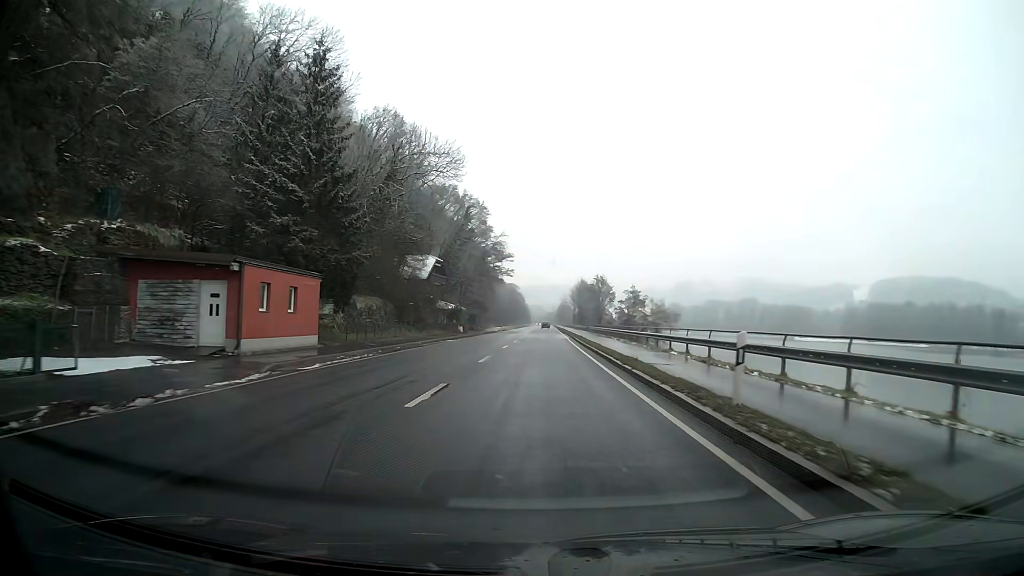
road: primary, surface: asphalt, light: Day
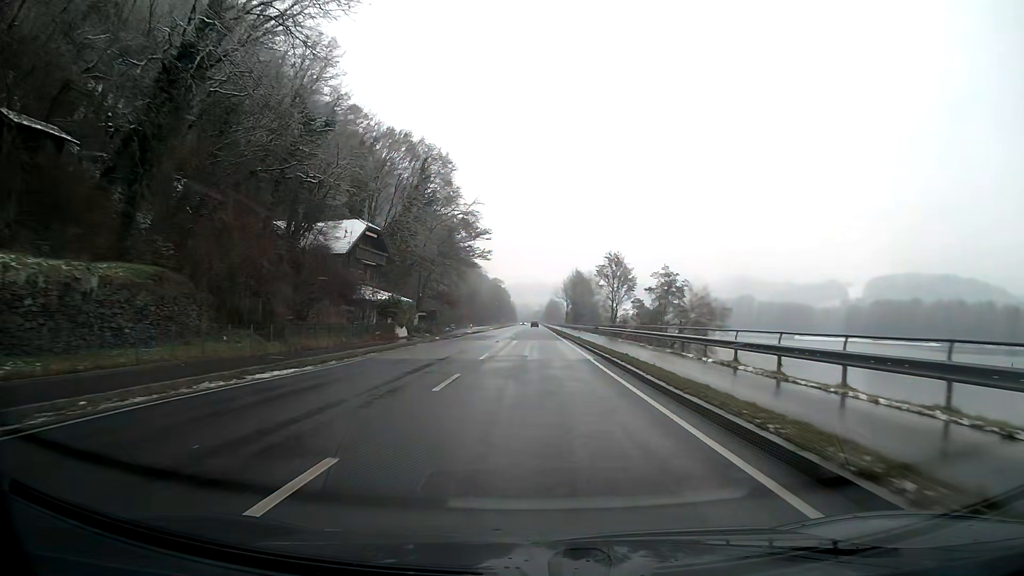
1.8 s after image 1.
(+0.3, +32.1) m; +1°
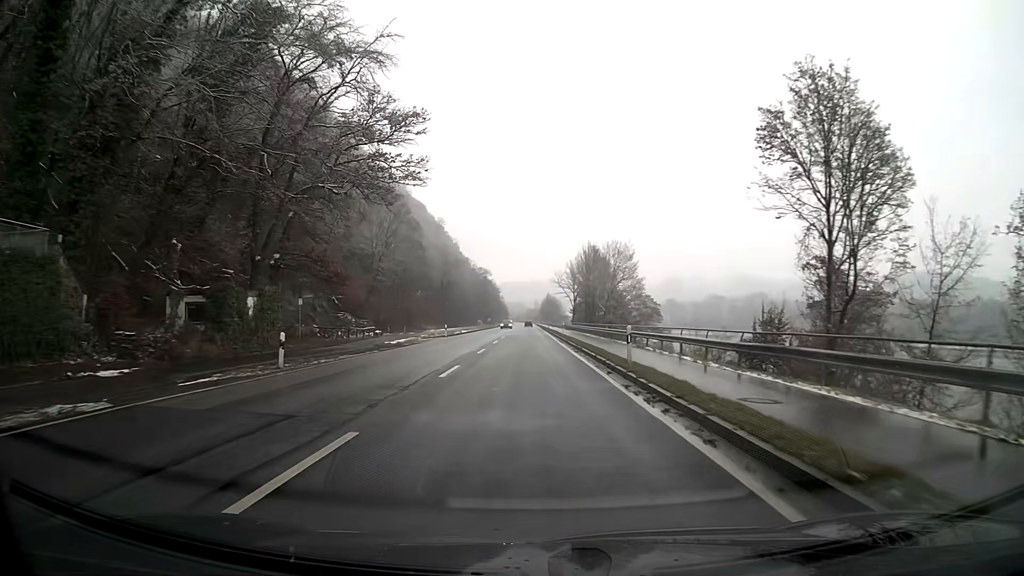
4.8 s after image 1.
(+0.2, +53.7) m; 0°
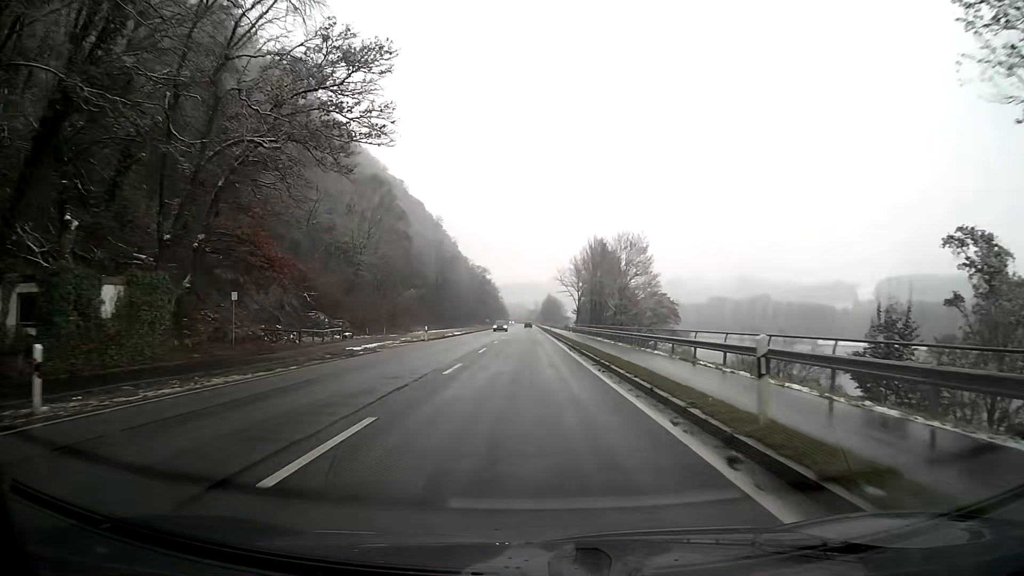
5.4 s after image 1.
(0.0, +10.7) m; 0°
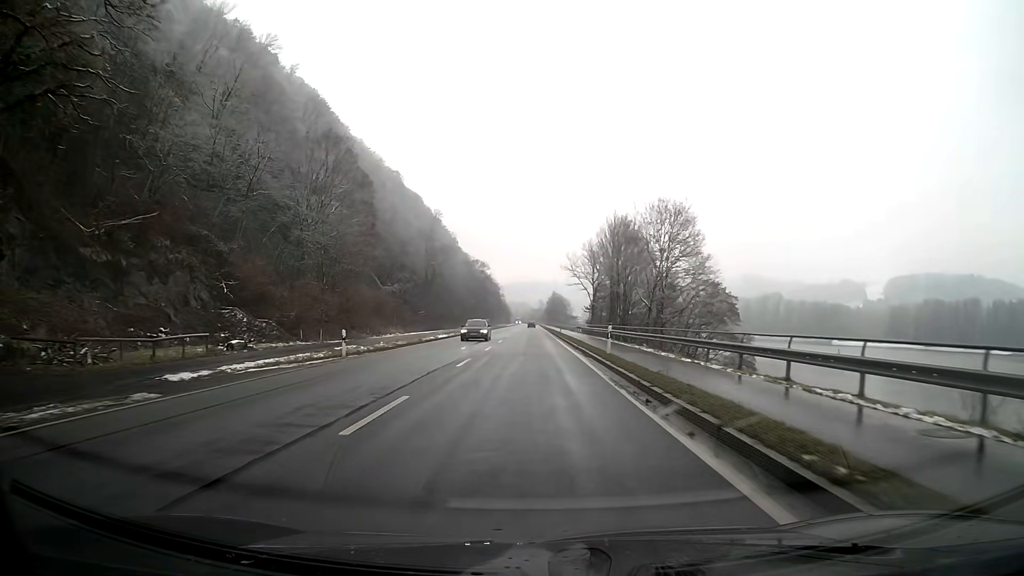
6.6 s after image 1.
(0.0, +21.5) m; 0°
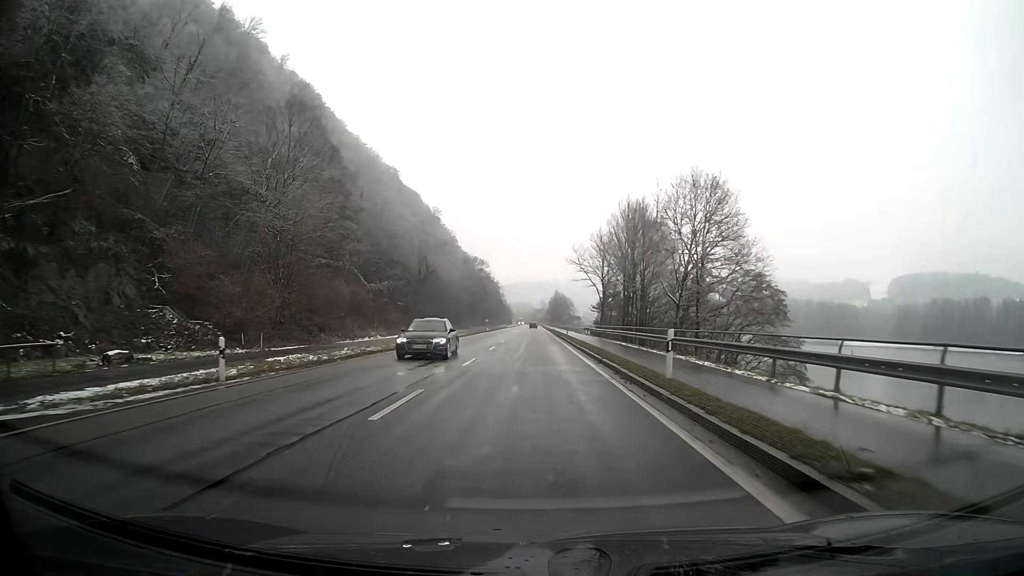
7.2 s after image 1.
(0.0, +10.8) m; 0°
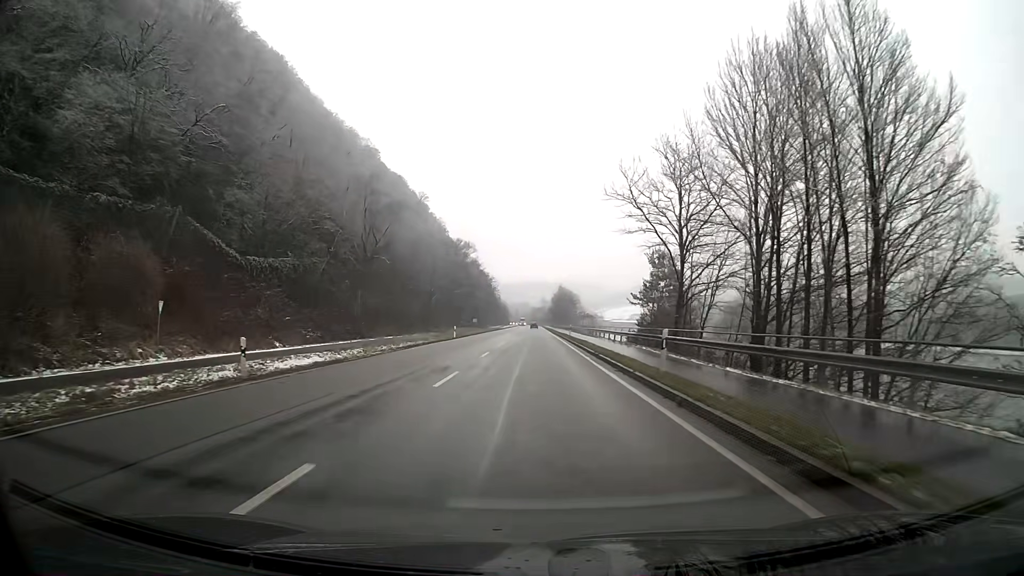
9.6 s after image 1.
(0.0, +43.0) m; 0°
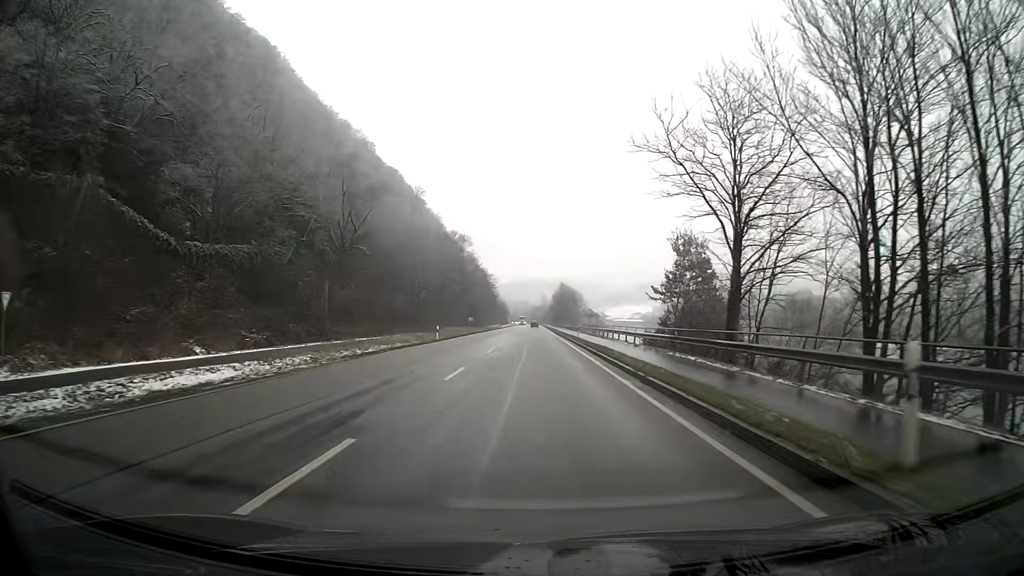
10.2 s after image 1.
(0.0, +10.8) m; 0°
